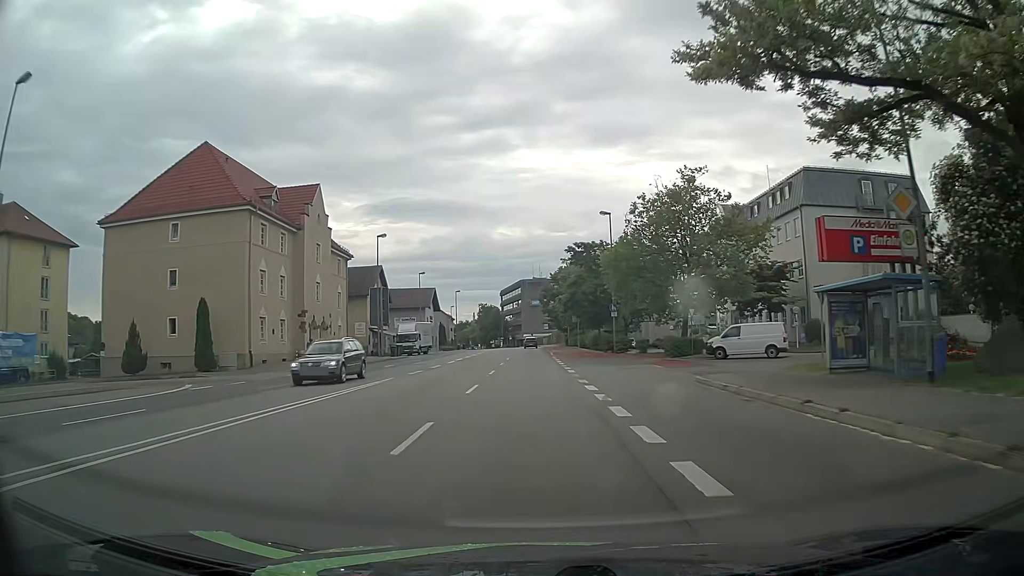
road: primary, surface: asphalt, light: Day
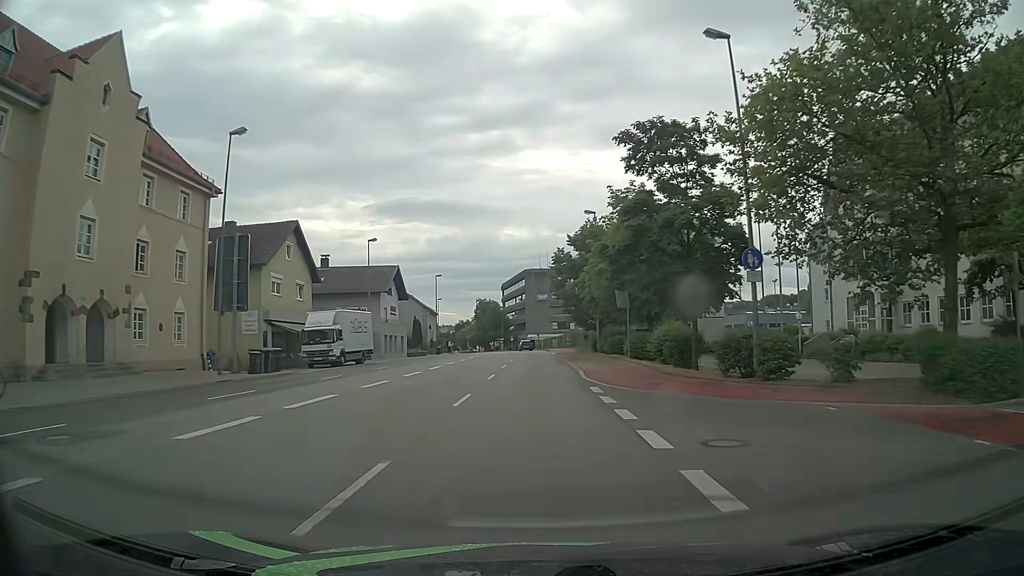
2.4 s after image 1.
(-0.3, +30.4) m; -1°
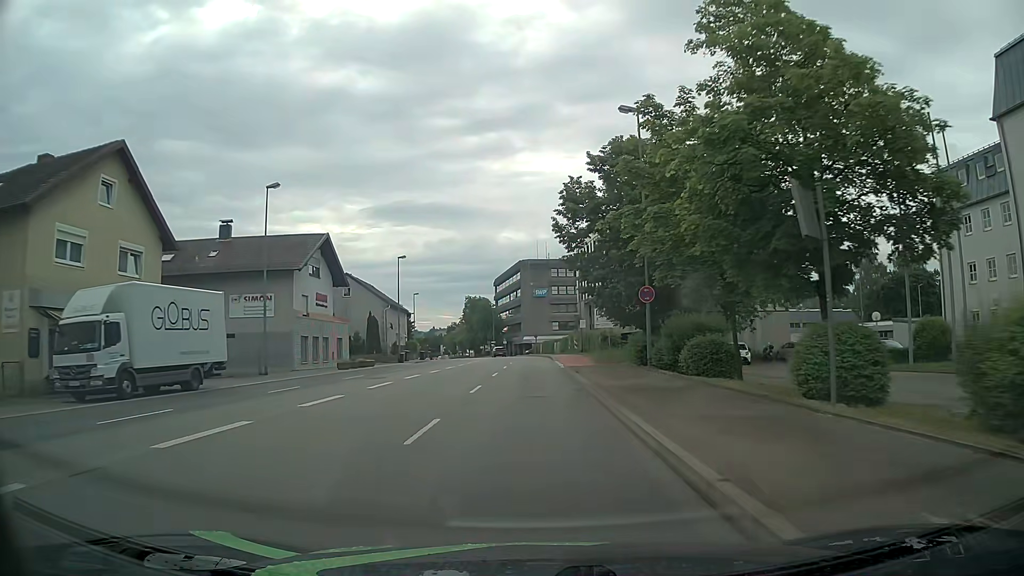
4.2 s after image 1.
(+0.1, +22.8) m; 0°
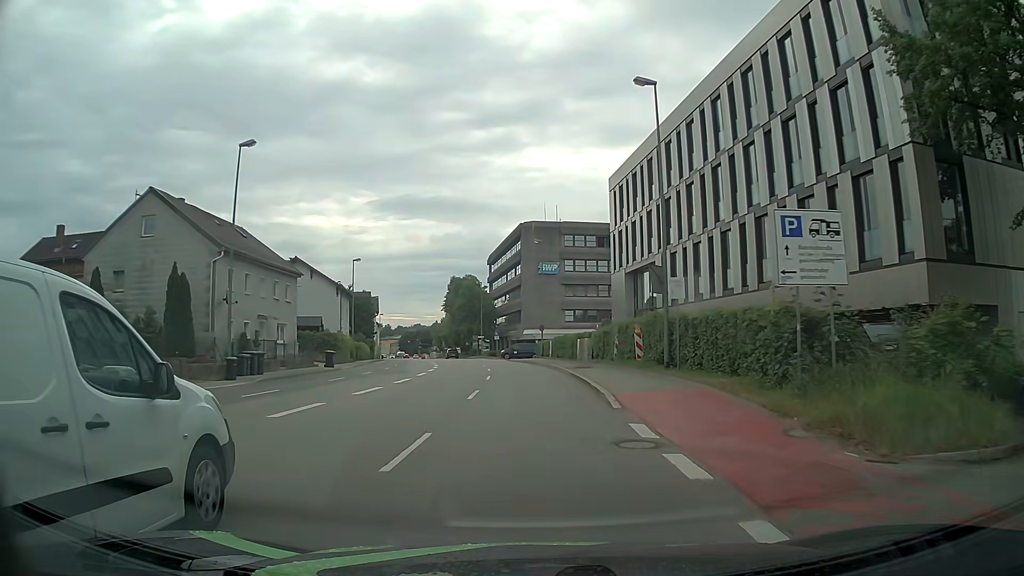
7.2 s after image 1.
(-0.3, +38.1) m; 0°
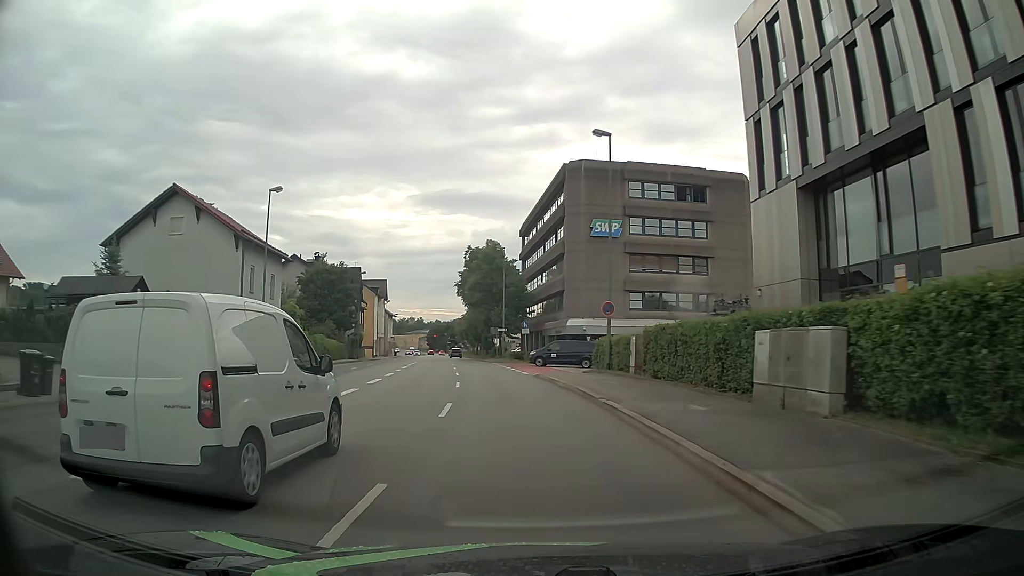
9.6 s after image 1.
(-0.8, +30.7) m; -4°
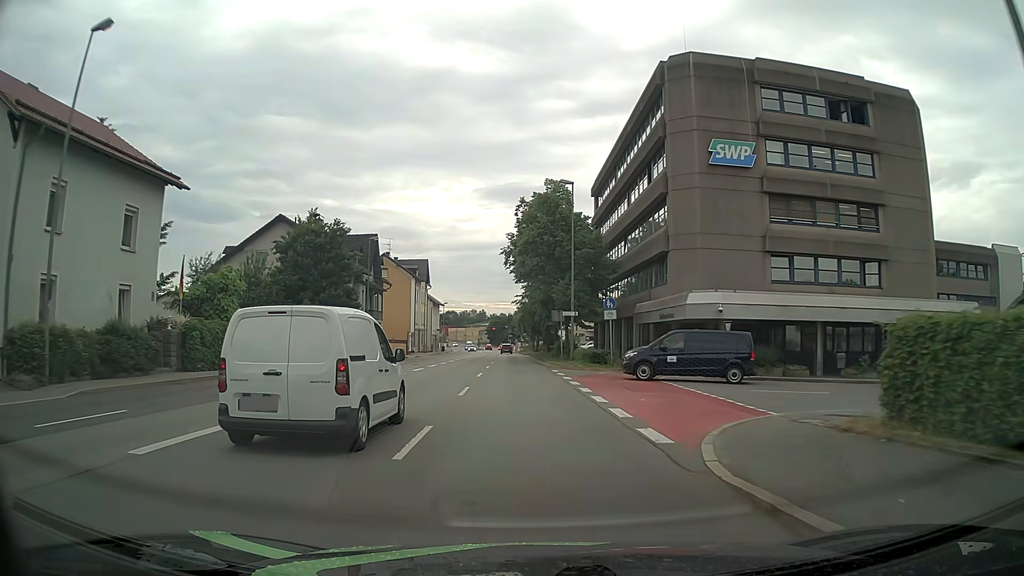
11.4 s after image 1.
(-1.1, +23.1) m; -5°
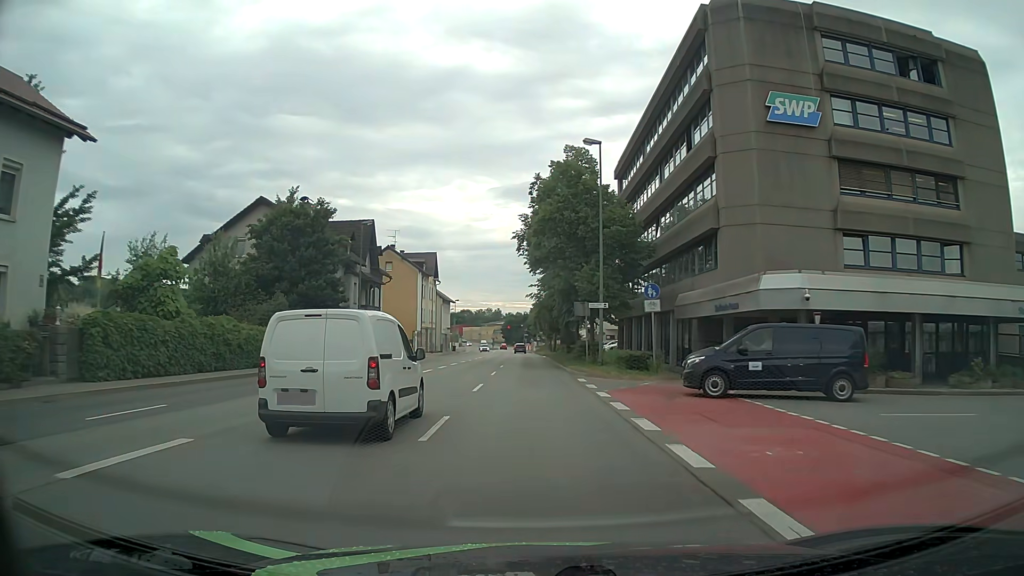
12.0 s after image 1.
(-0.1, +7.7) m; -2°
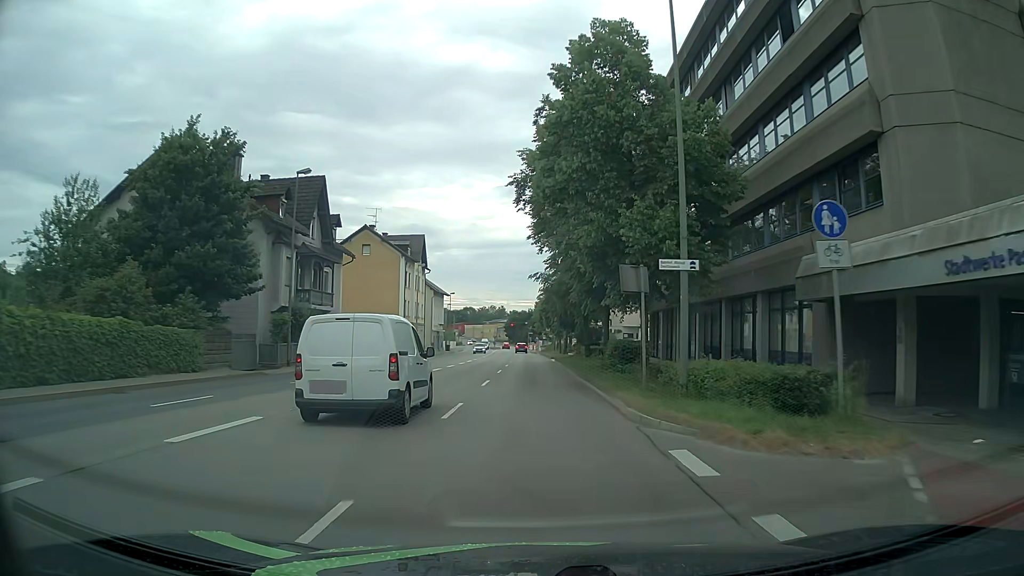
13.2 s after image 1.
(0.0, +15.4) m; 0°
(0, +10) (0, +20) (0, +30) (0, +40) (0, +50) (-1, +60) (-1, +70) (-1, +80) (-1, +90) (-2, +100) m
